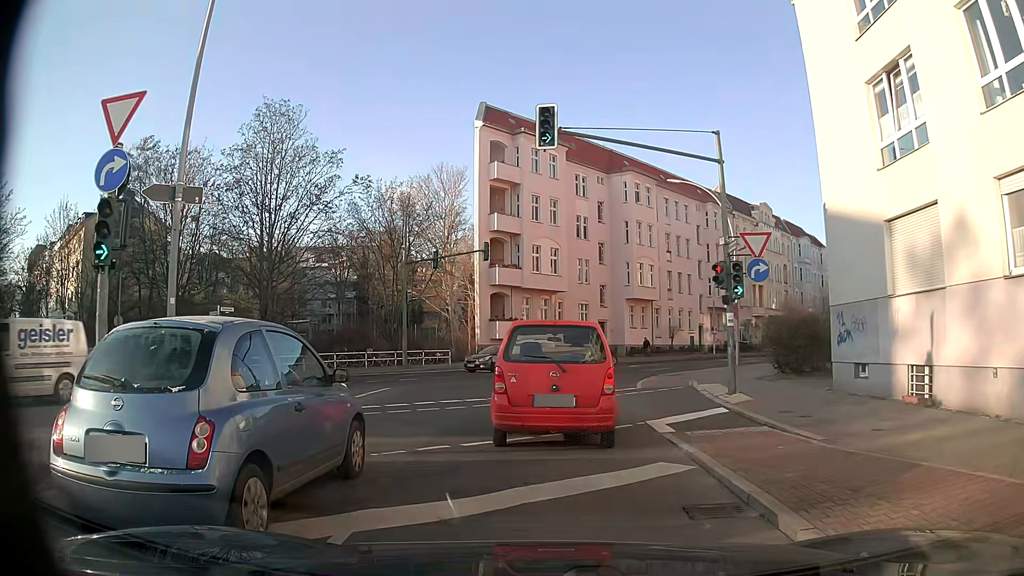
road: secondary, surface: asphalt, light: Day
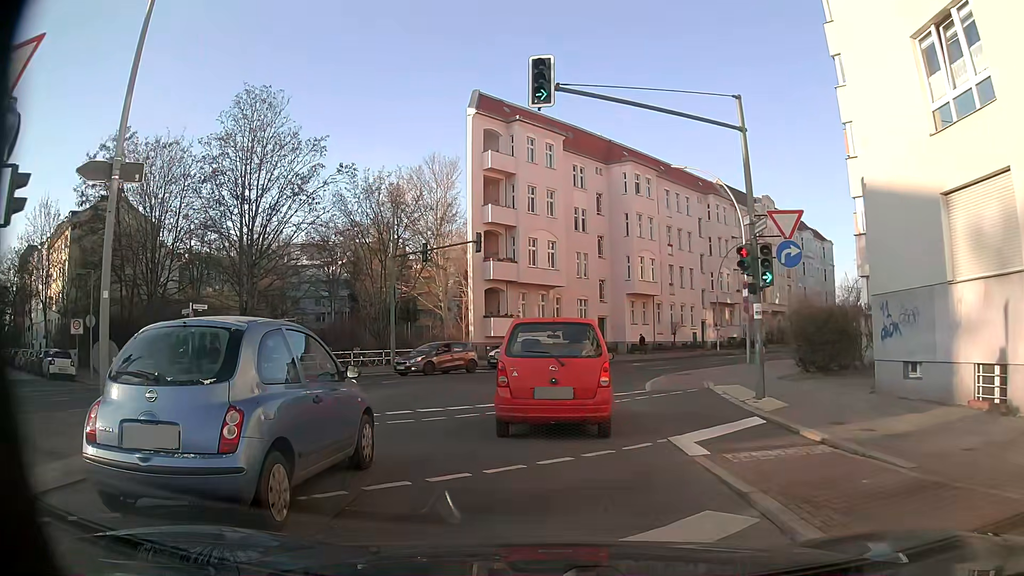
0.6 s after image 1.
(0.0, +2.5) m; 0°
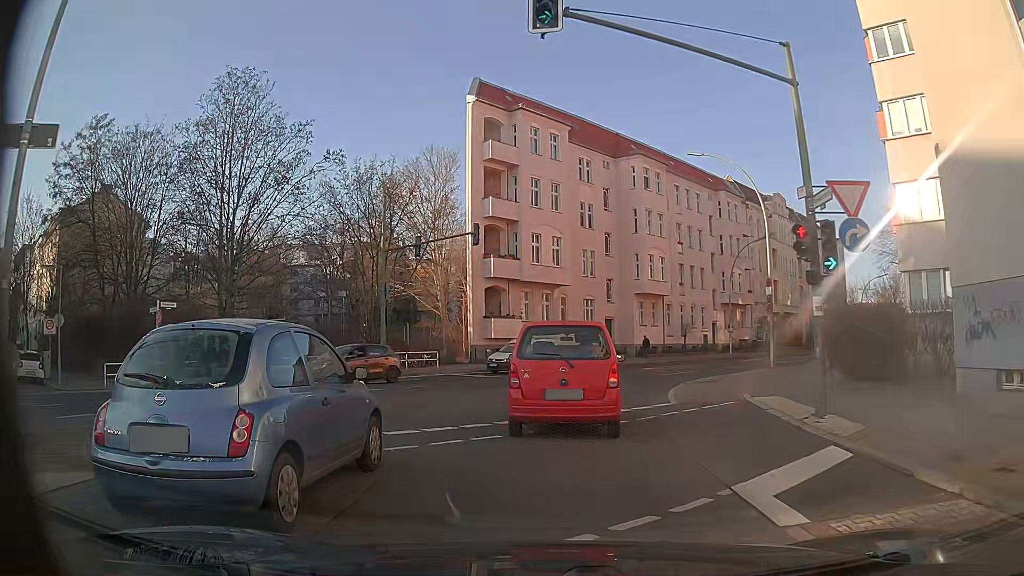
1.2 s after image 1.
(0.0, +3.1) m; -2°
